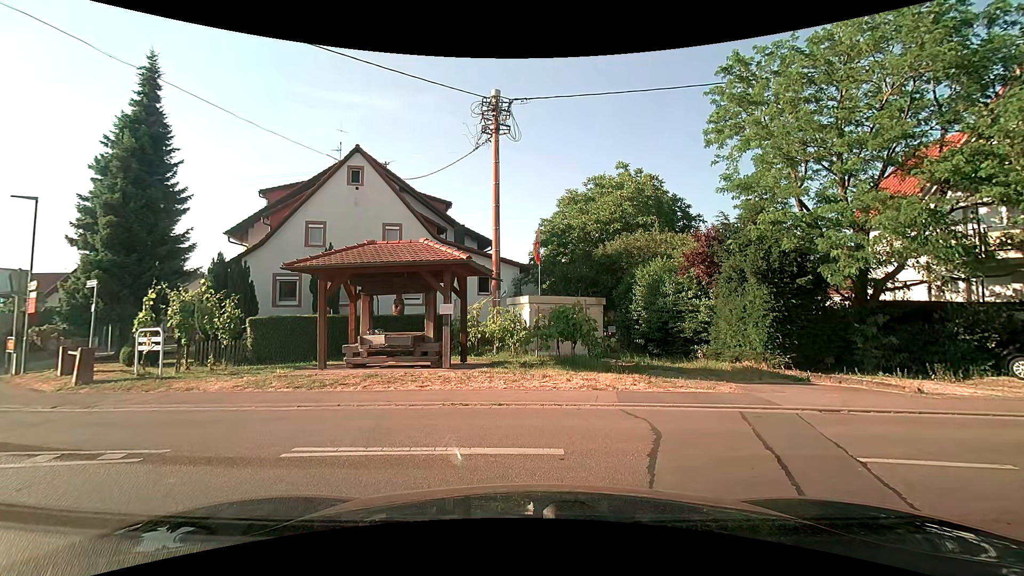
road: service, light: Day
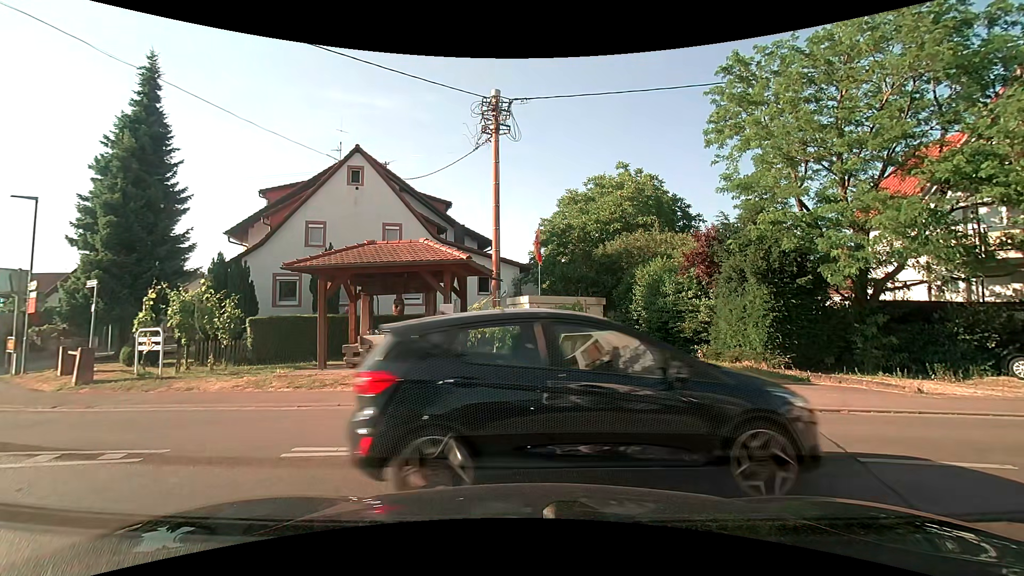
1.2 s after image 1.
(0.0, 0.0) m; 0°
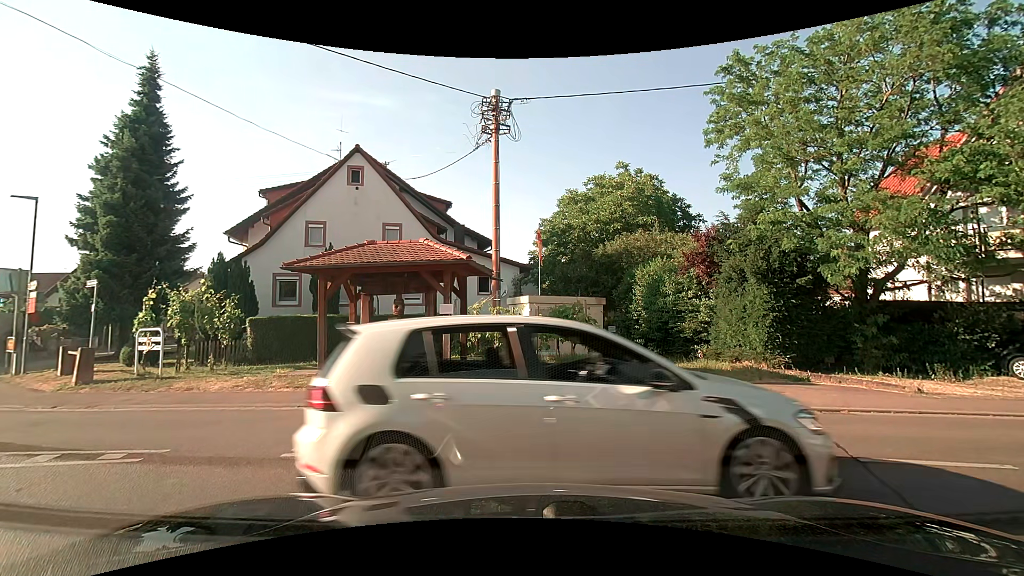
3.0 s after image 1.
(0.0, 0.0) m; 0°
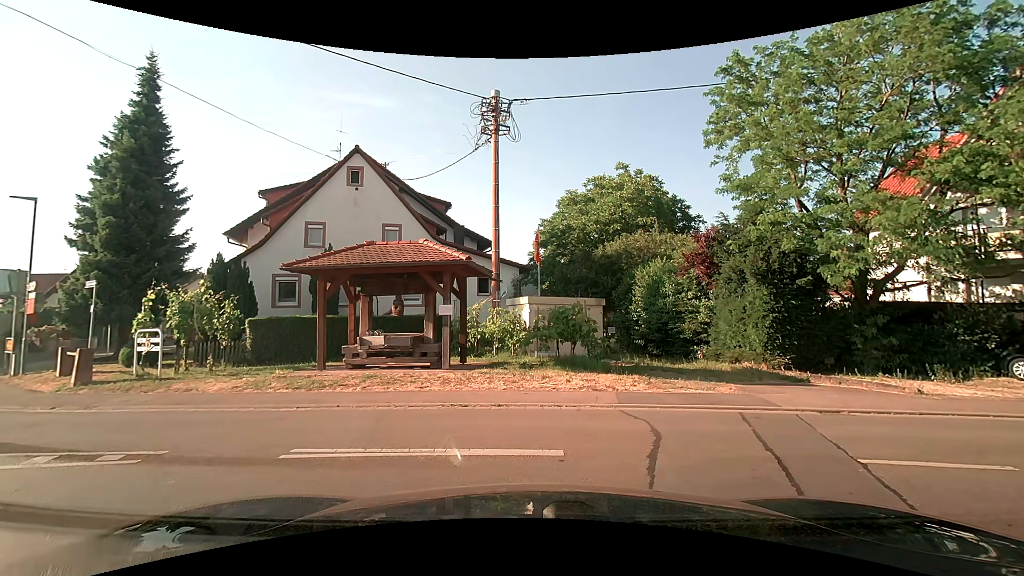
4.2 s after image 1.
(0.0, 0.0) m; 0°
